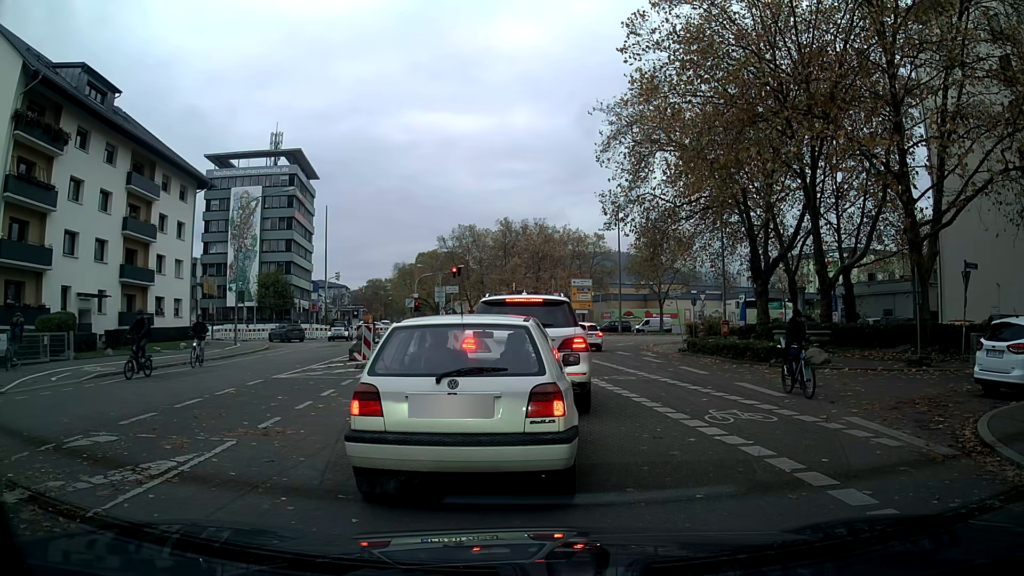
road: tertiary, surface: asphalt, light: Day
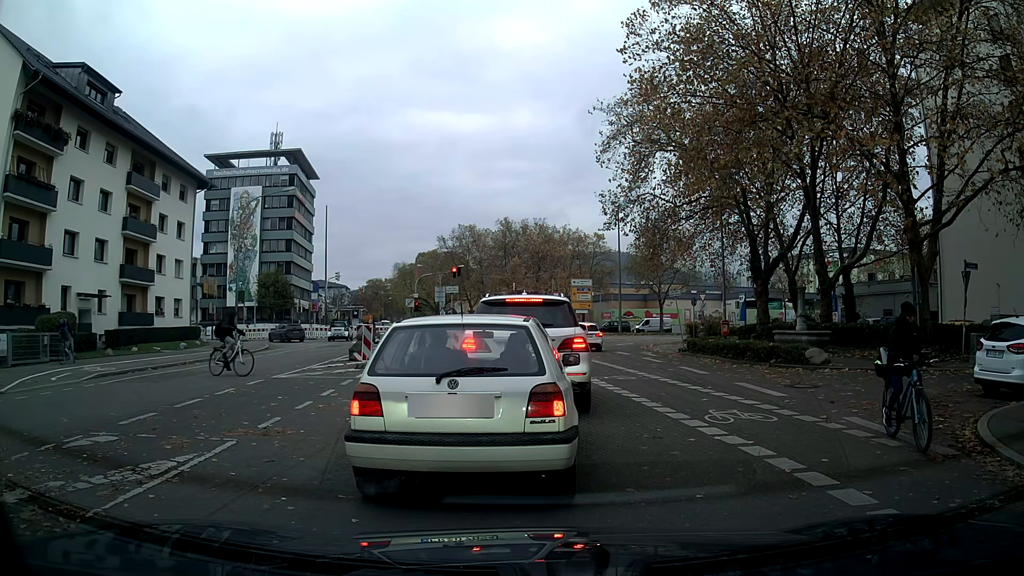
(0.0, 0.0) m; 0°
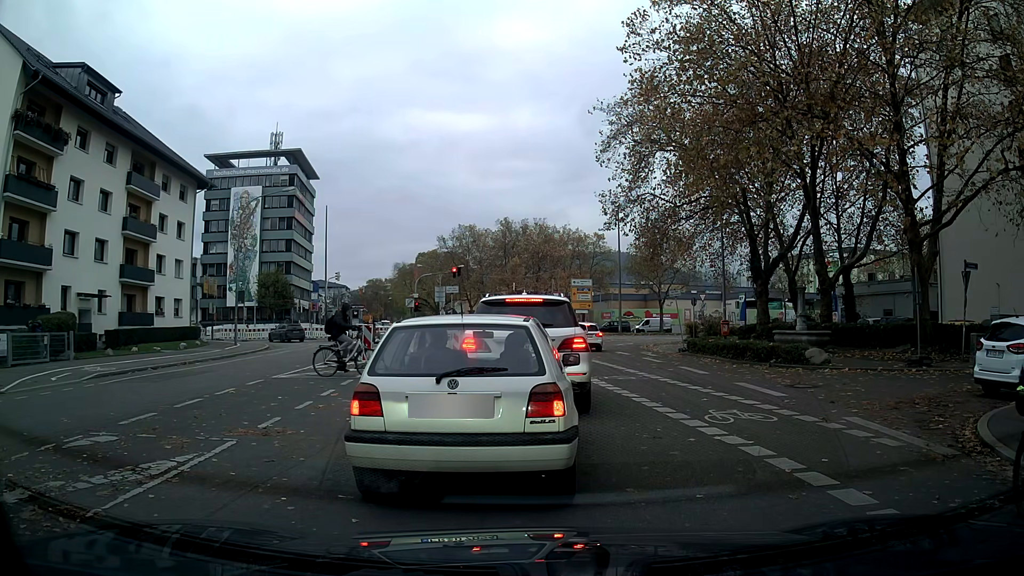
(0.0, 0.0) m; 0°
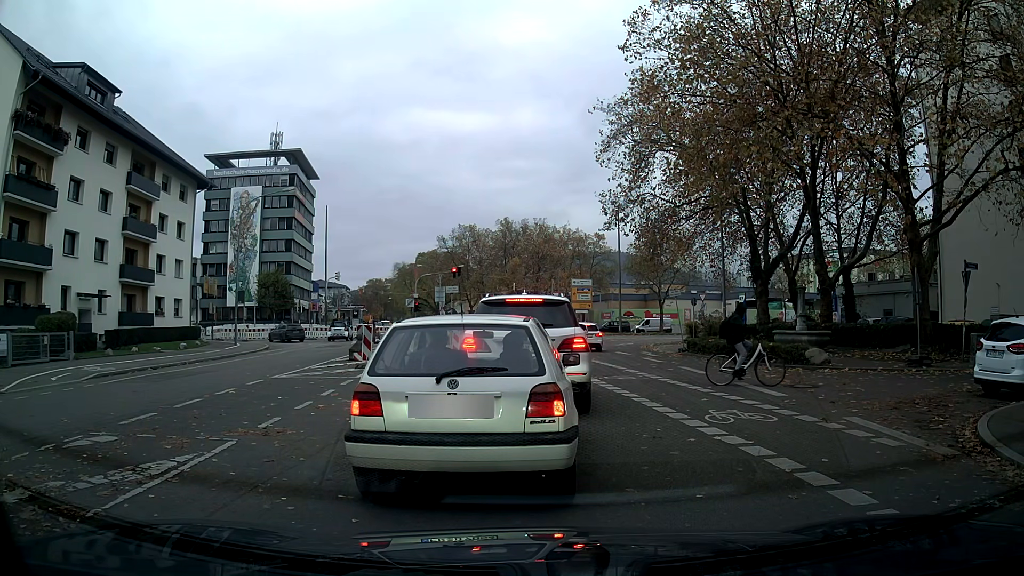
(0.0, 0.0) m; 0°
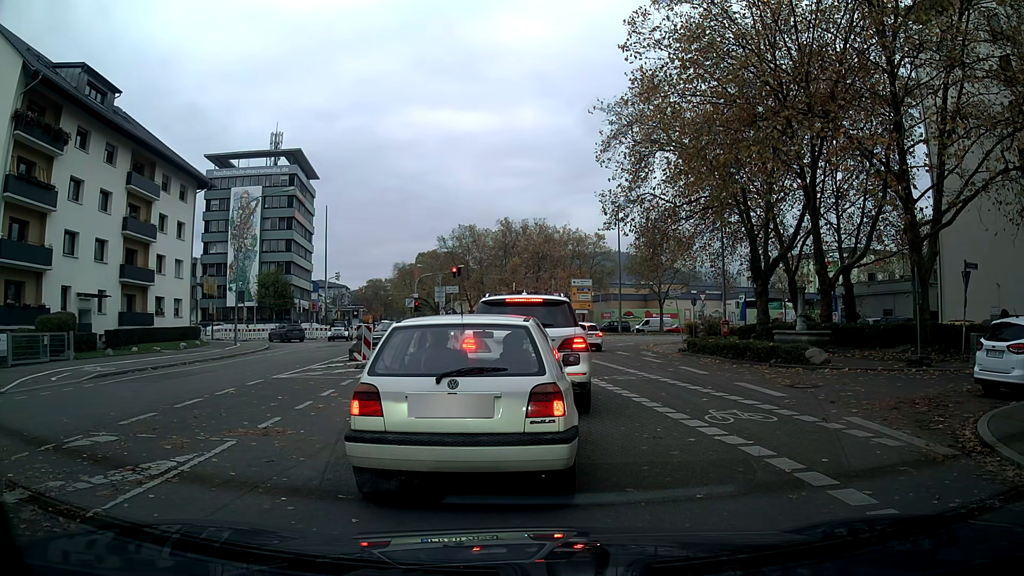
(0.0, 0.0) m; 0°
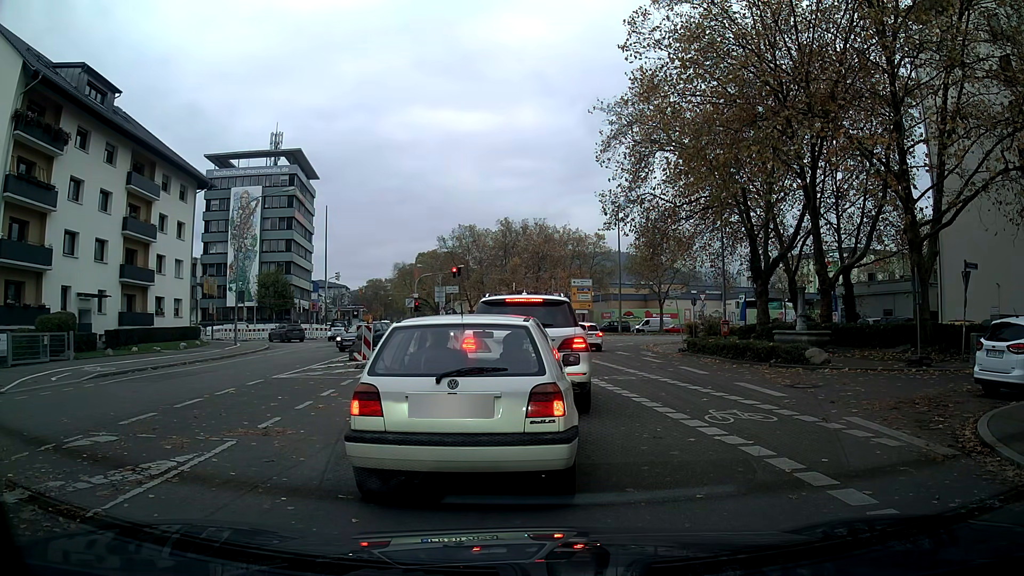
(0.0, 0.0) m; 0°
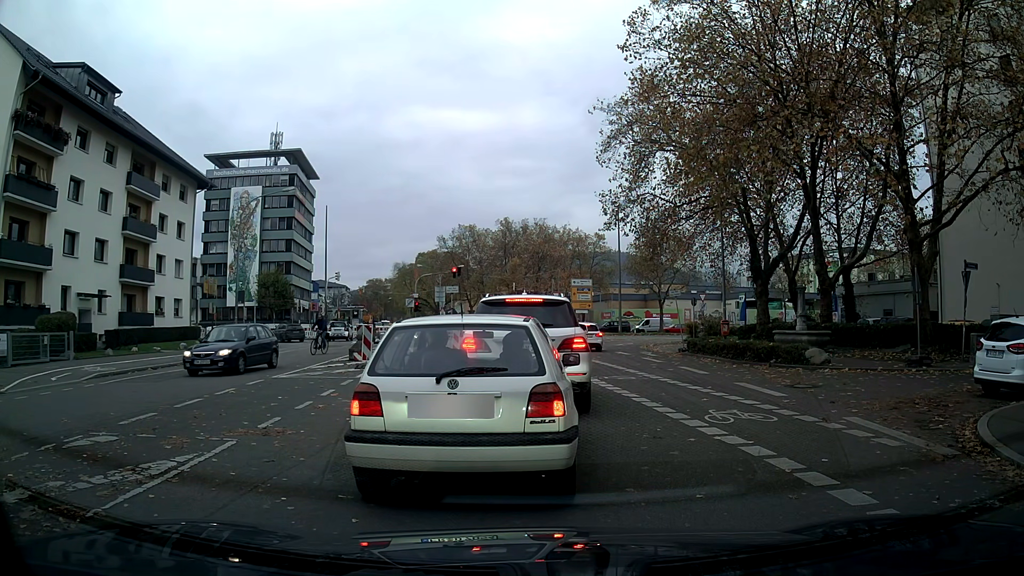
(0.0, 0.0) m; 0°
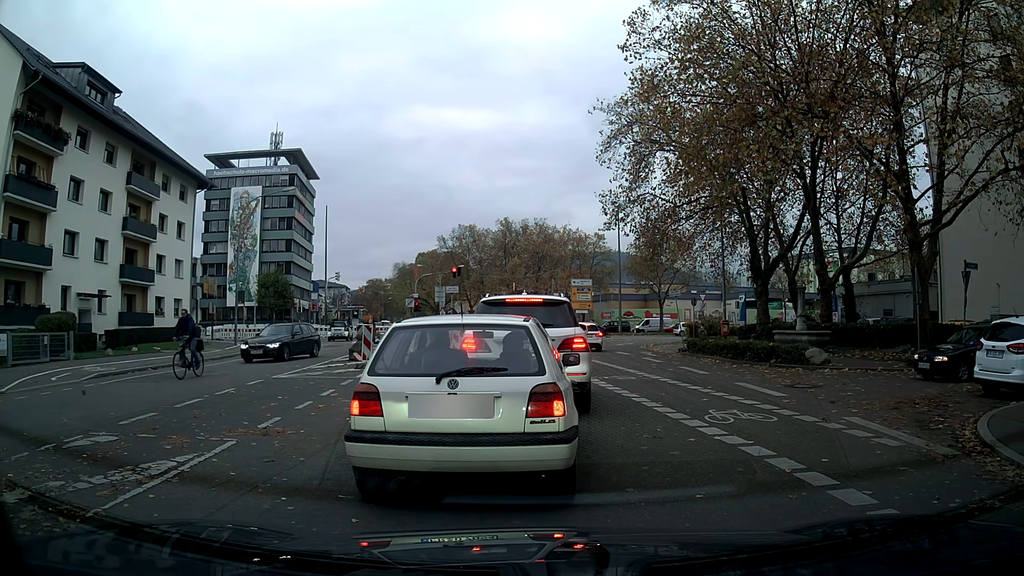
(0.0, 0.0) m; 0°
